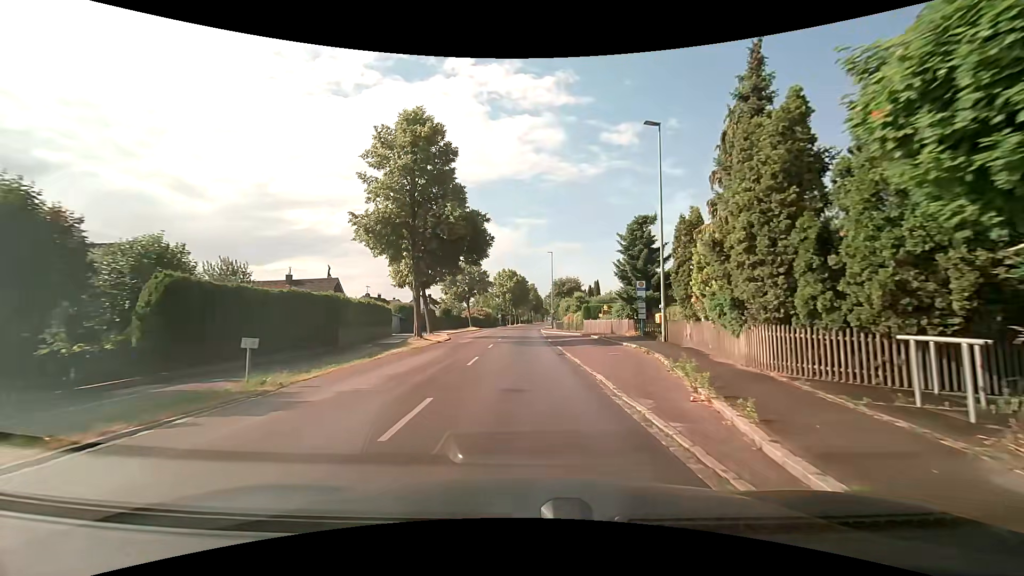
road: tertiary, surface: asphalt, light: Day
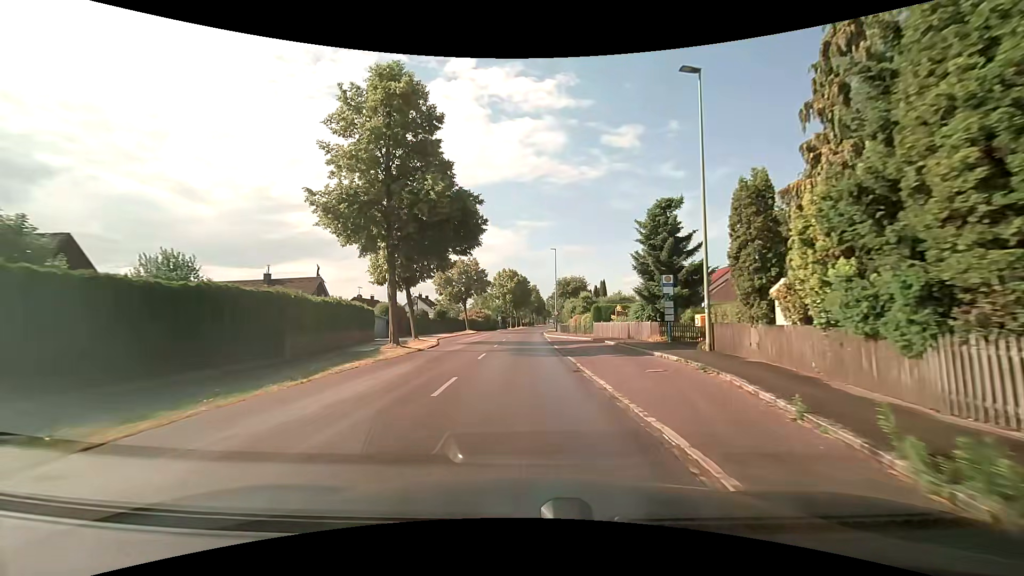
(0.0, +5.8) m; 0°
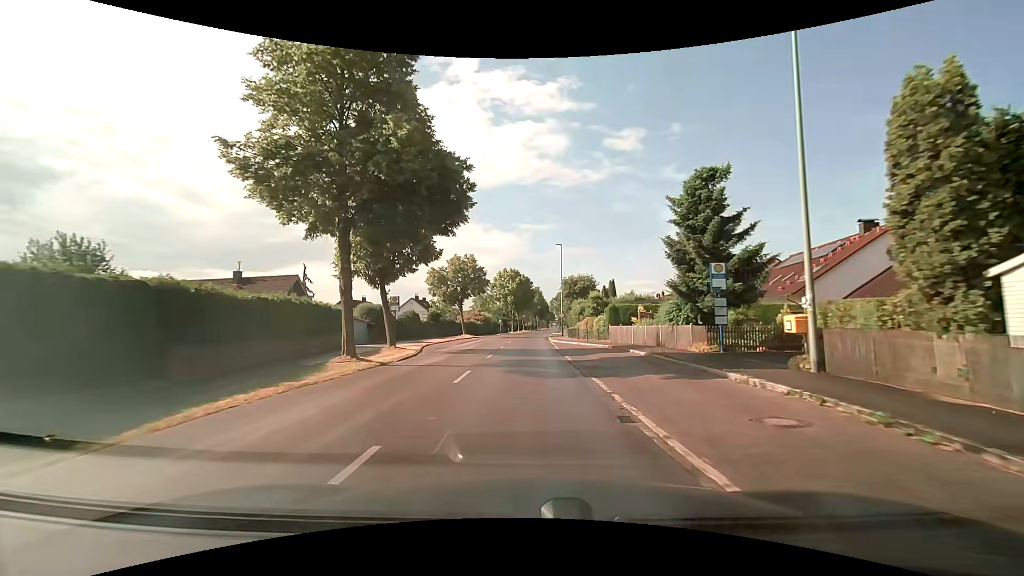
(-0.1, +6.6) m; -1°
(0, +10) (0, +20) (0, +30) (0, +40) (0, +50) (0, +60) (+1, +70) (+2, +80) (+2, +90) (+3, +100) m
